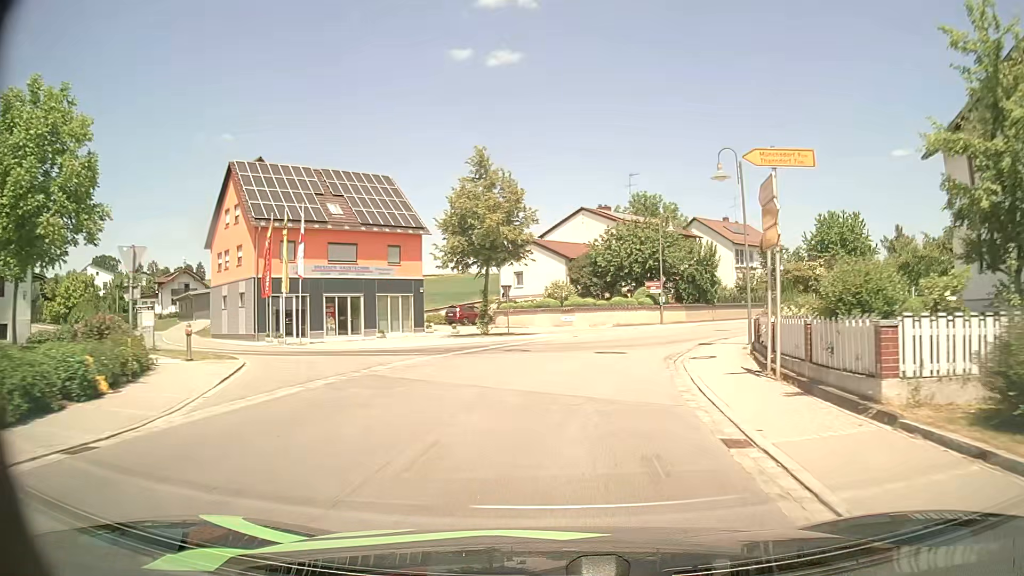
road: secondary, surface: asphalt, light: Day
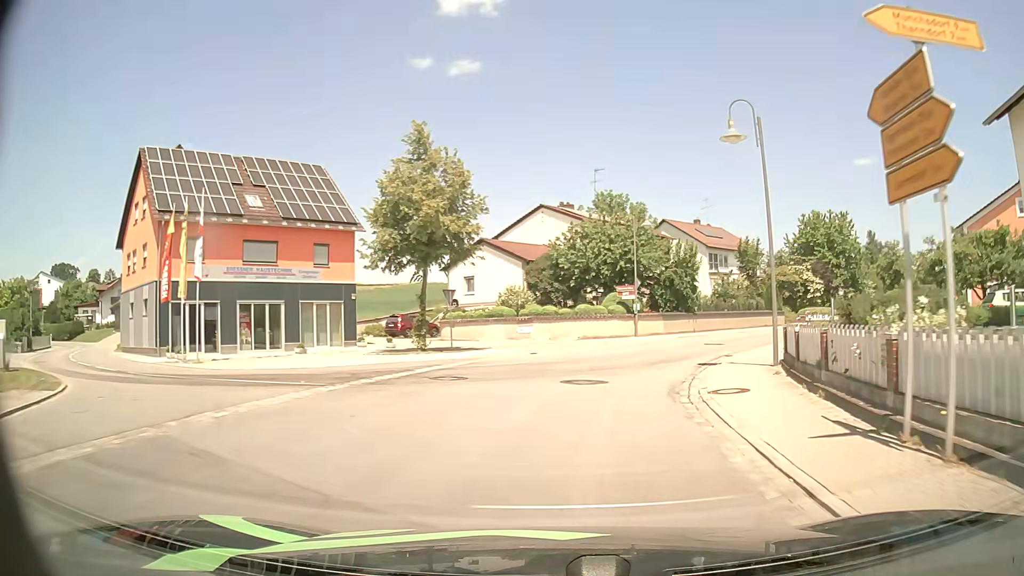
(+0.2, +6.8) m; +3°
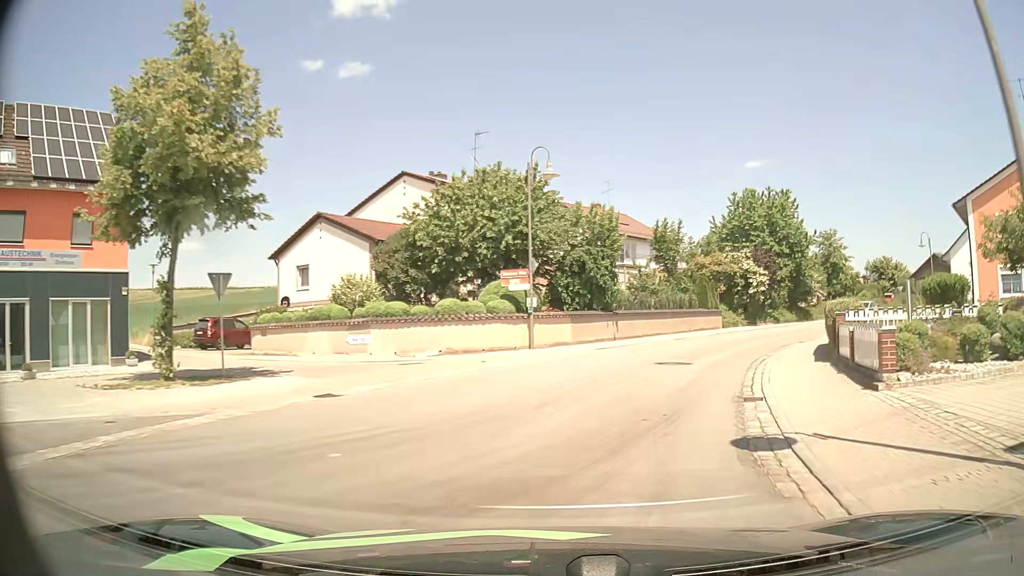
(+1.0, +13.0) m; +9°
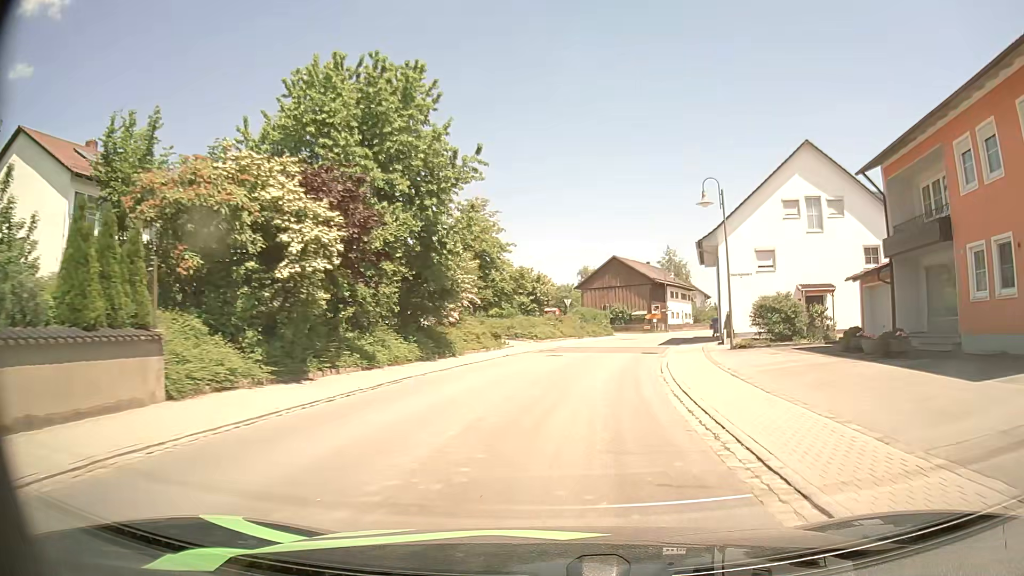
(+10.1, +29.9) m; +34°
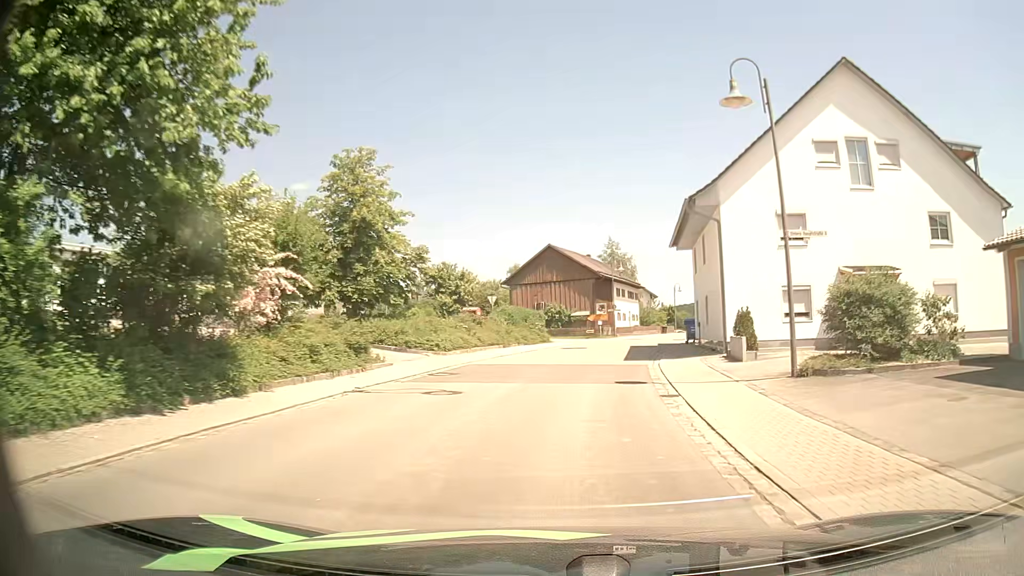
(+0.7, +13.7) m; +5°
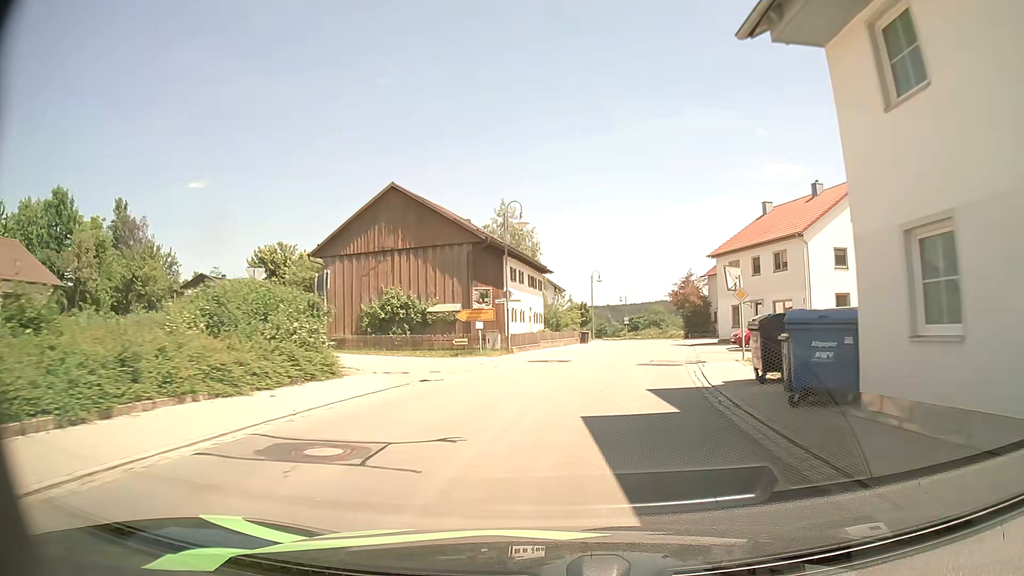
(+2.5, +29.0) m; +9°
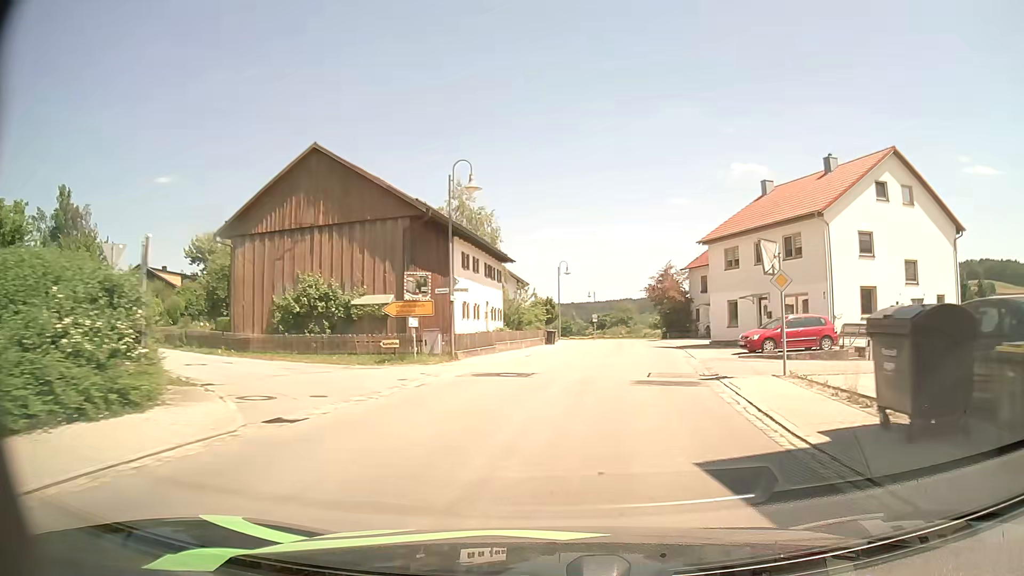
(+0.3, +7.5) m; +4°
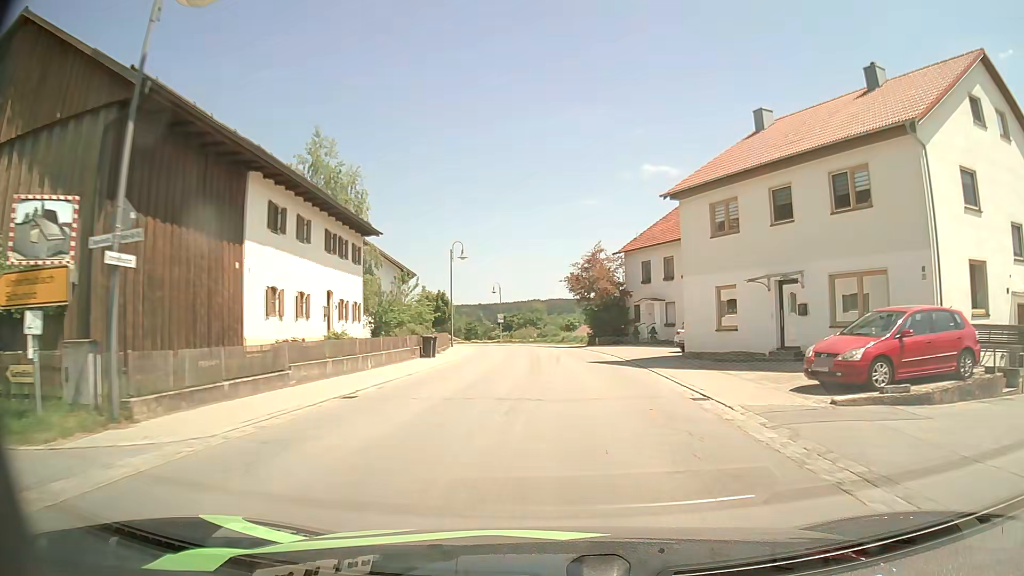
(+1.1, +15.1) m; +9°
(0, +10) (0, +20) (0, +30) (-1, +40) (-2, +50) (-4, +60) (-7, +69) (-10, +79) (-15, +88) (-20, +96) m
